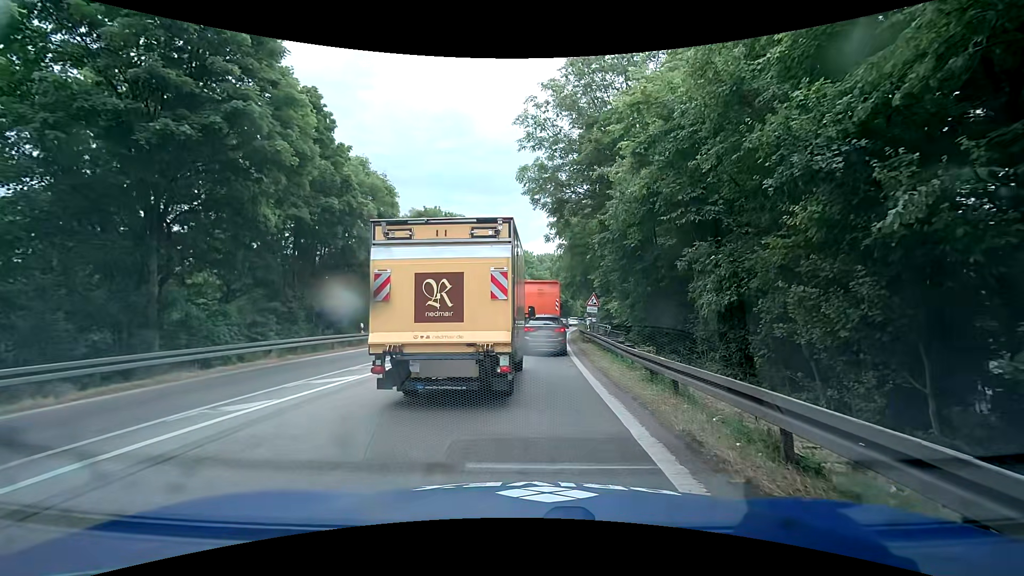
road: trunk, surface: asphalt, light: Day
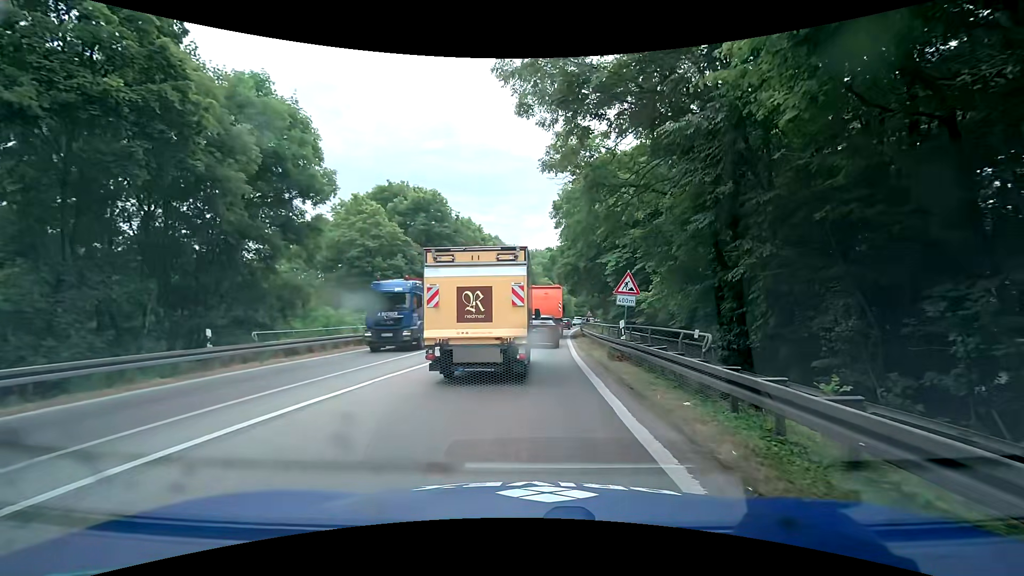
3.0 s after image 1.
(+0.5, +12.6) m; +3°
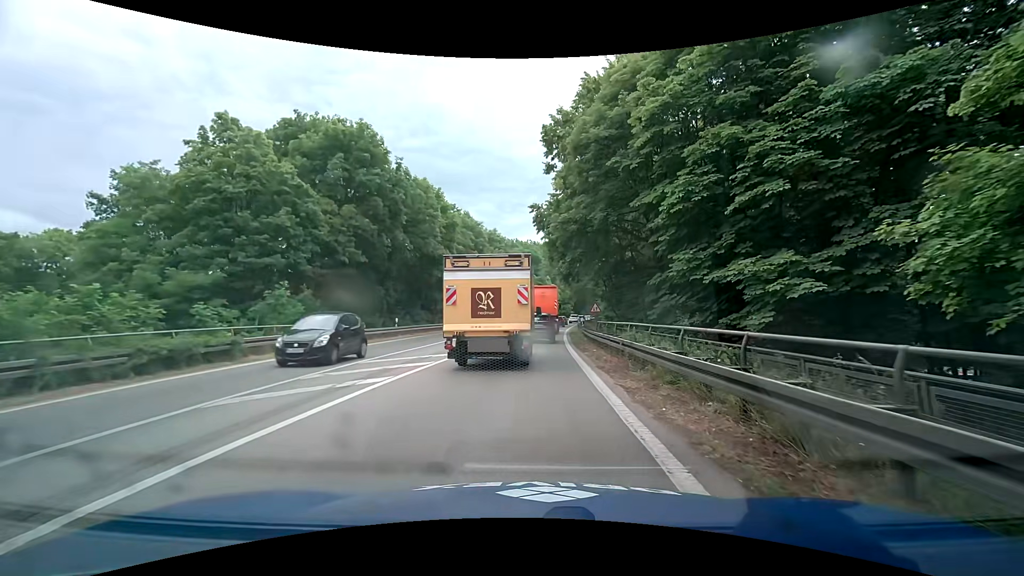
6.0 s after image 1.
(0.0, +17.2) m; 0°
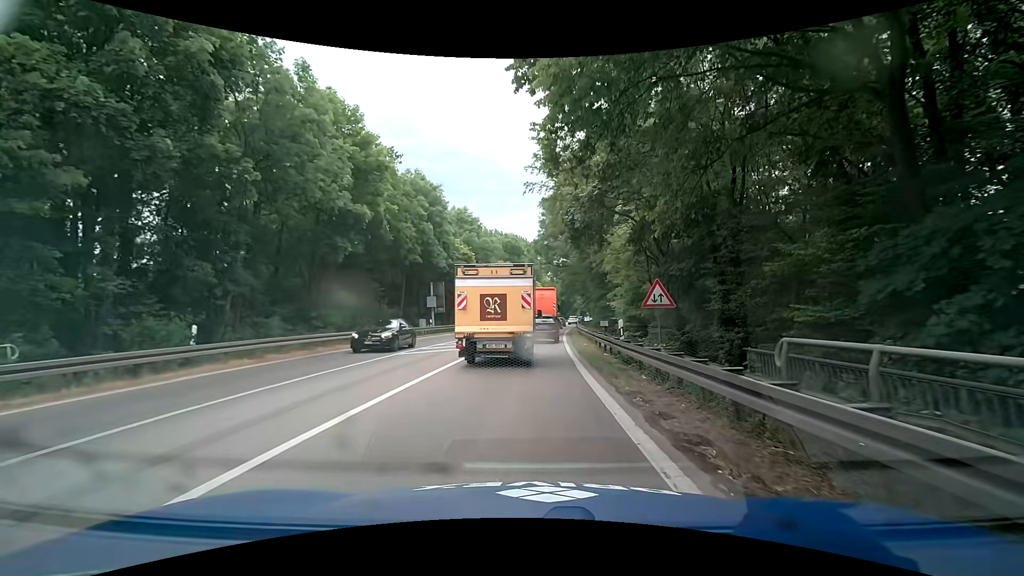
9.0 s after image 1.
(+0.8, +18.8) m; +3°
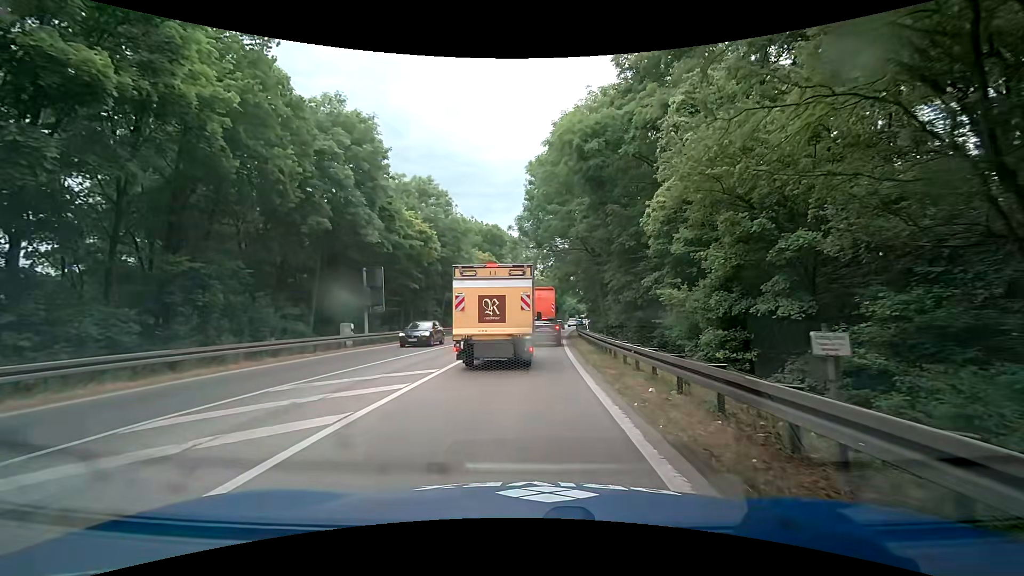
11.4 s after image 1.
(+0.2, +15.9) m; +1°
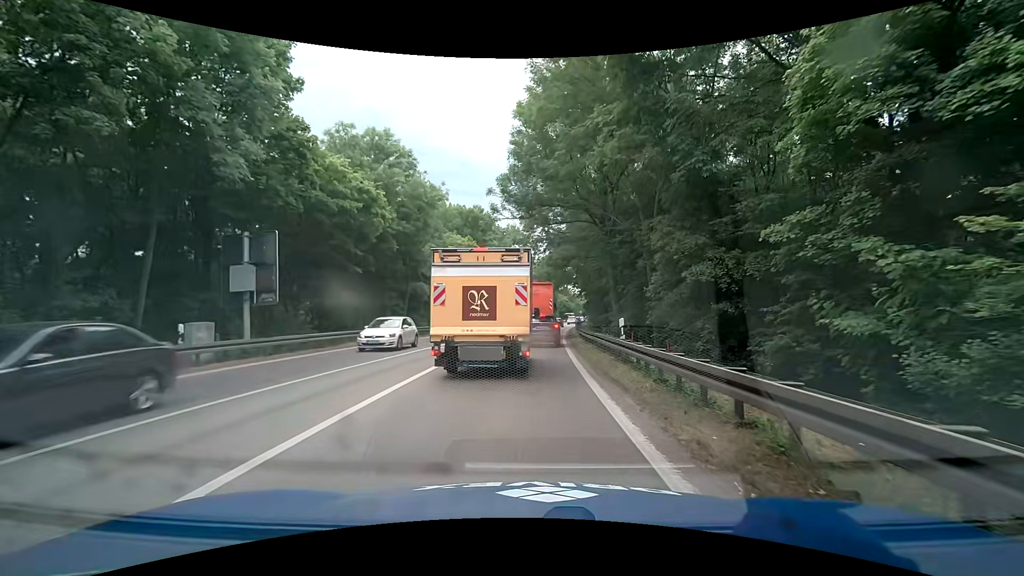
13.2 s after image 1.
(+0.4, +12.2) m; +2°
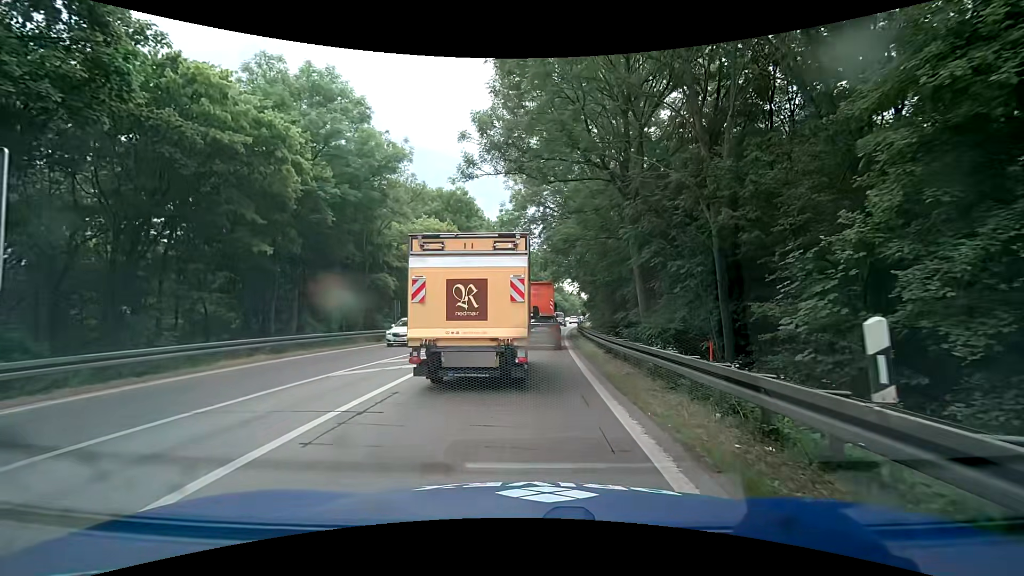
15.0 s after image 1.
(+0.1, +9.9) m; +2°
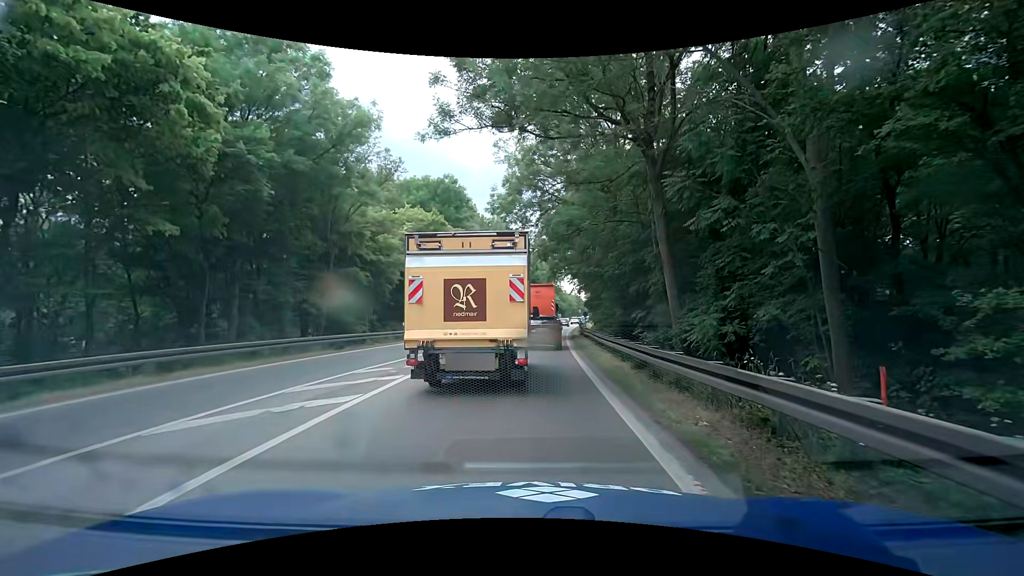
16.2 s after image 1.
(0.0, +5.6) m; -1°
(0, +10) (+1, +20) (+1, +30) (+2, +40) (+3, +50) (+4, +60) (+5, +70) (+7, +80) (+8, +90) (+10, +99) m
